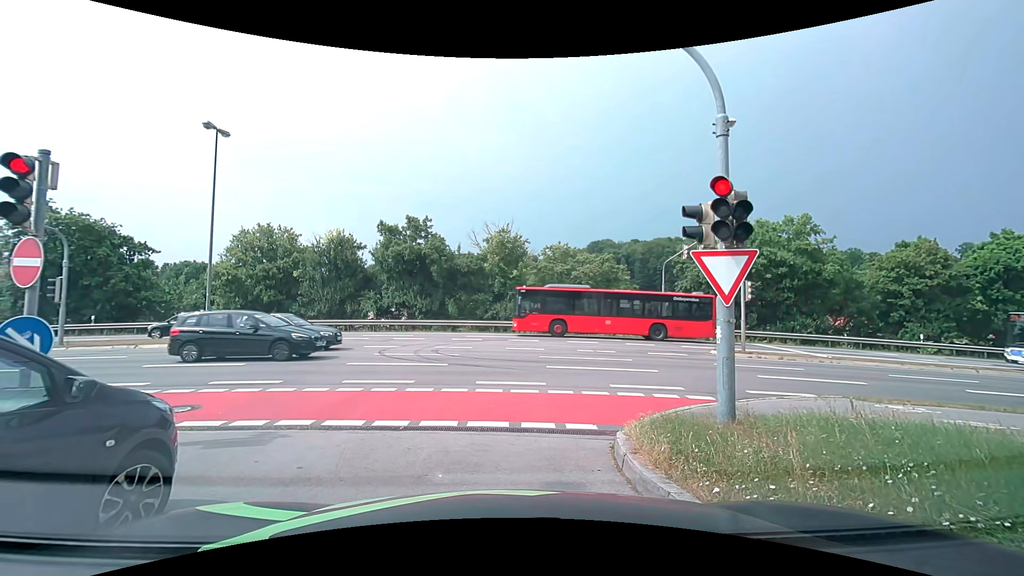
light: Day
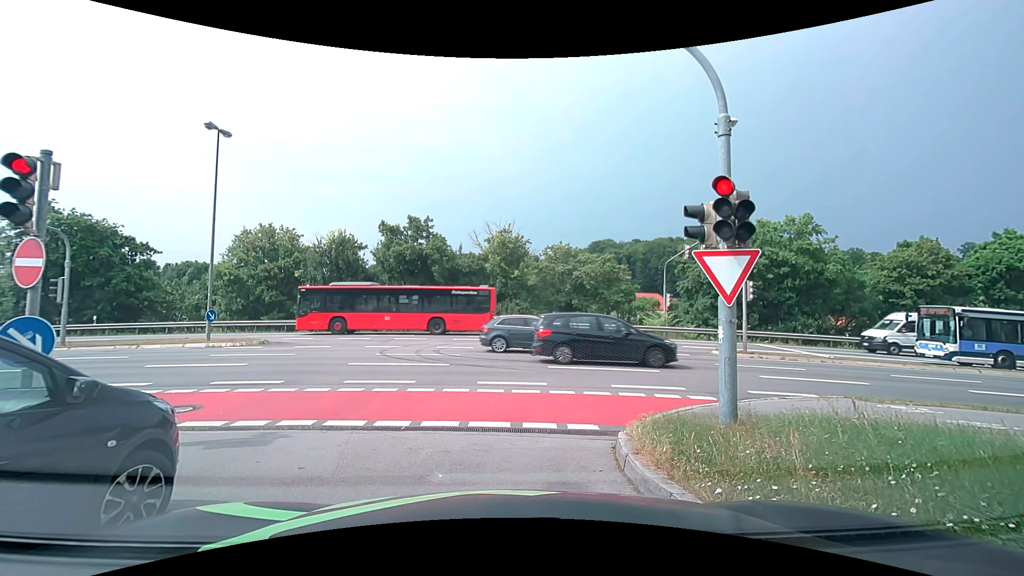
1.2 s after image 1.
(0.0, +0.1) m; 0°
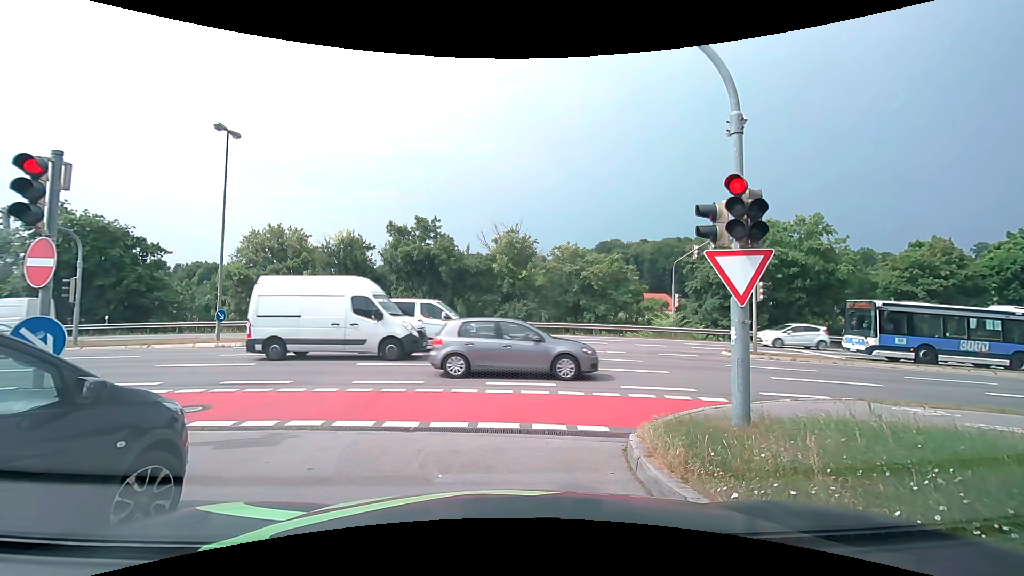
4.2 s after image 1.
(0.0, +0.1) m; 0°
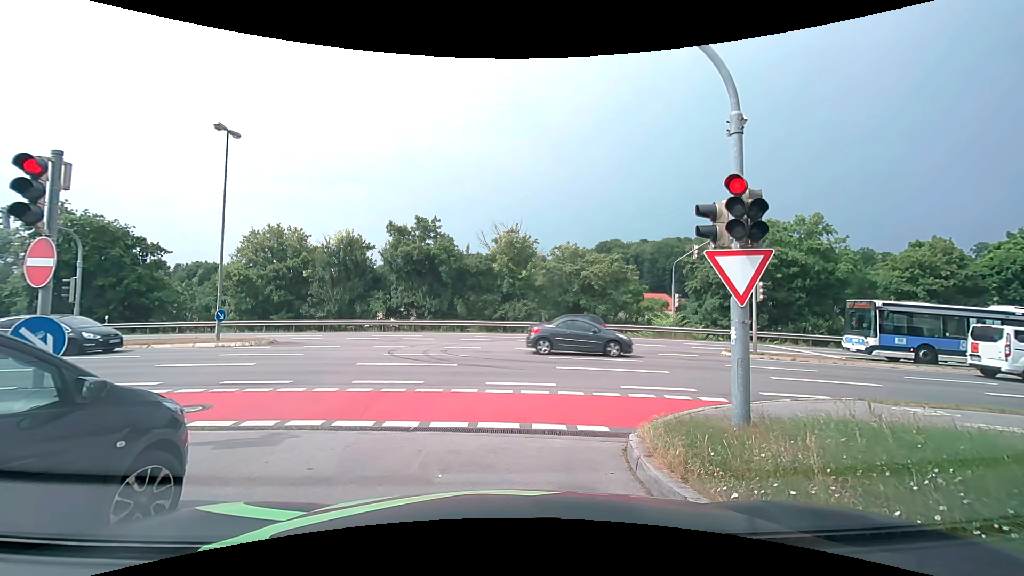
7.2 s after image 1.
(0.0, 0.0) m; 0°
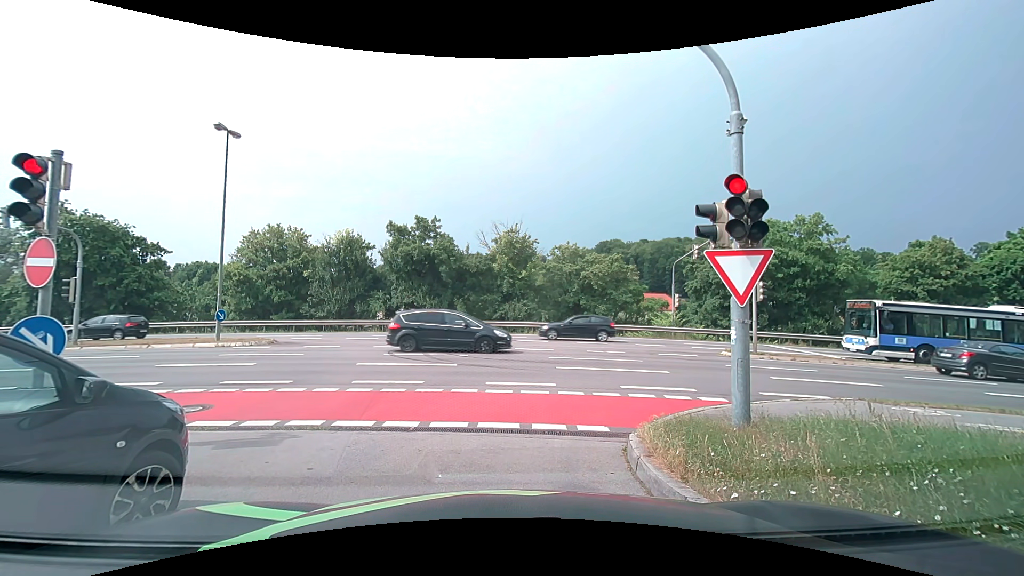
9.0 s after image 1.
(0.0, 0.0) m; 0°
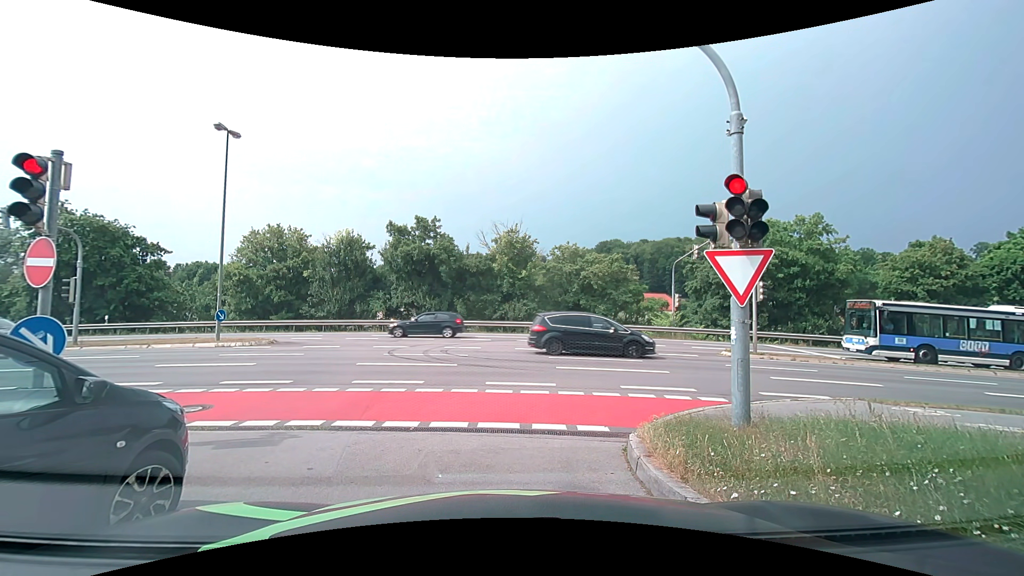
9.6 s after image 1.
(0.0, 0.0) m; 0°
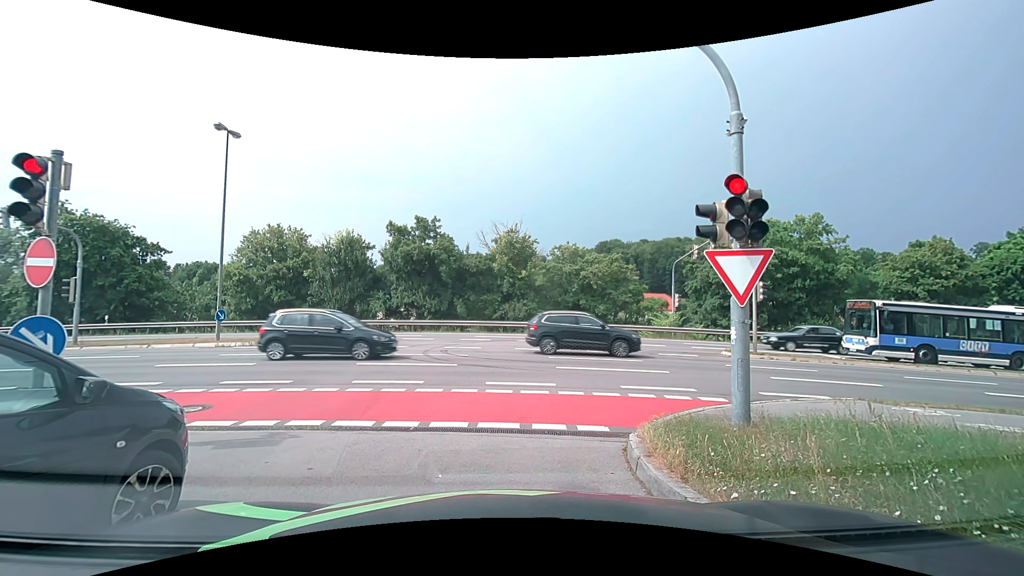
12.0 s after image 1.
(0.0, 0.0) m; 0°
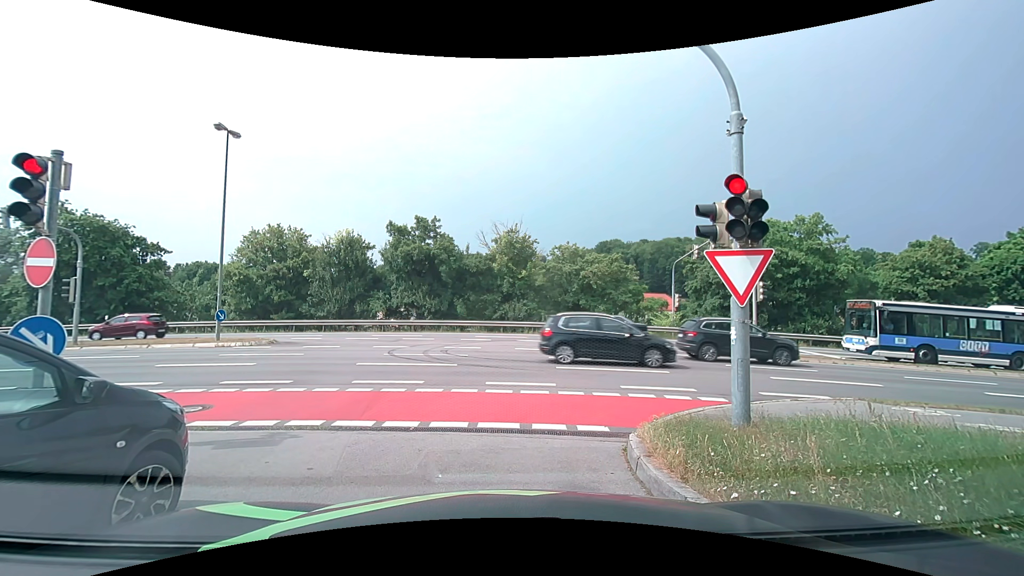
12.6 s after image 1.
(0.0, 0.0) m; 0°
